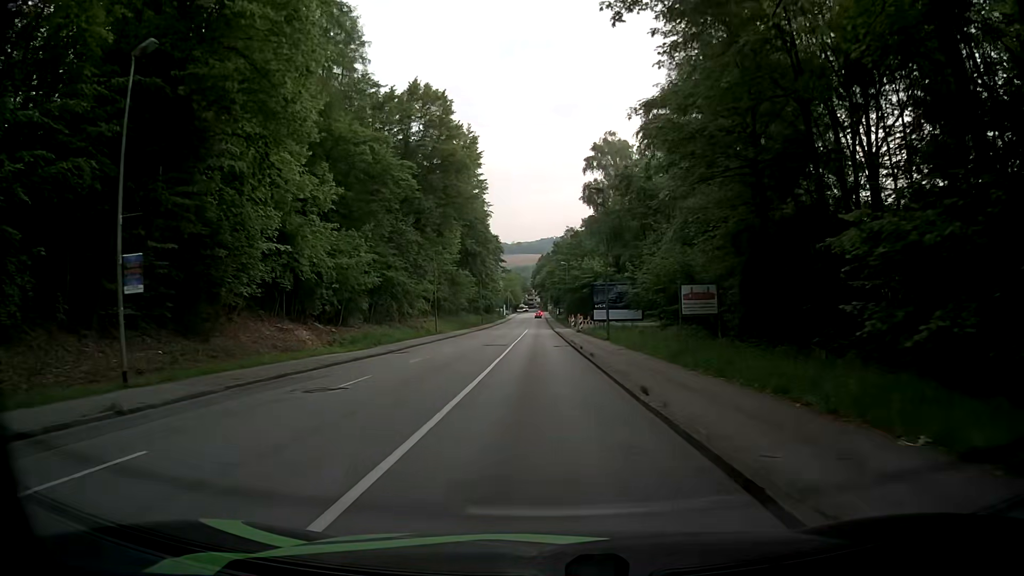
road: tertiary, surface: asphalt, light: Day
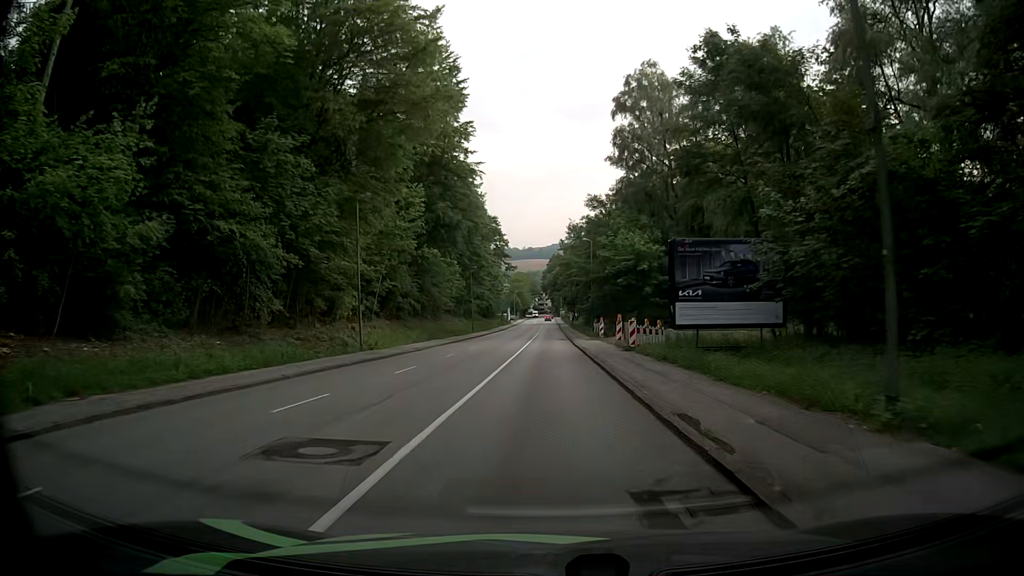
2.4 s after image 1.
(-0.6, +29.2) m; -1°
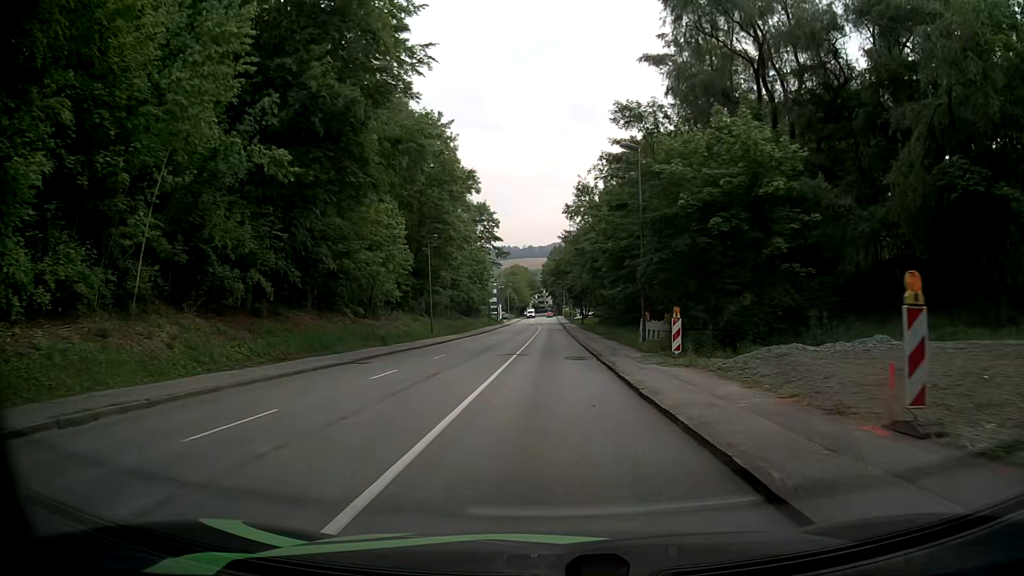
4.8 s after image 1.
(-0.1, +30.2) m; -1°
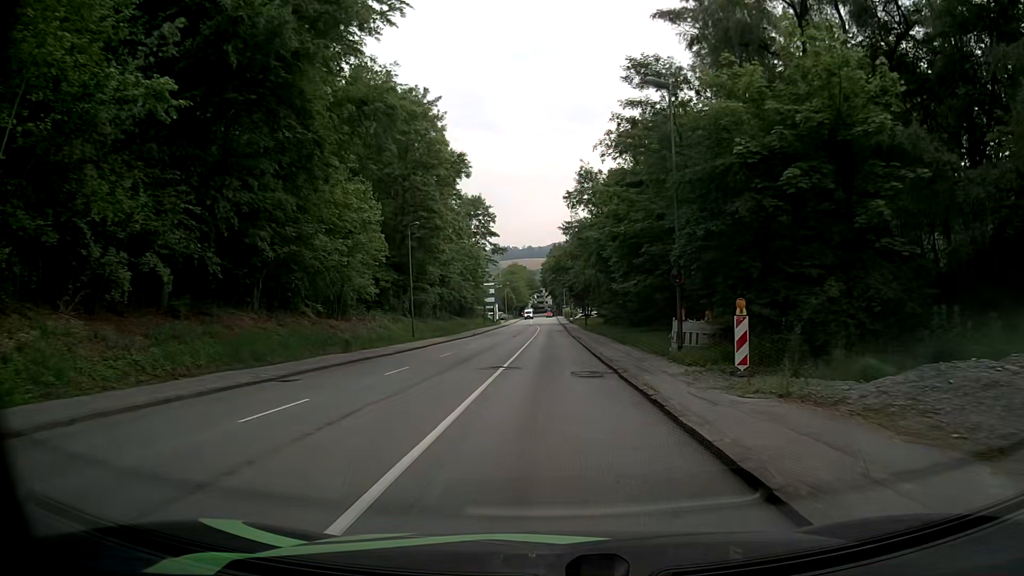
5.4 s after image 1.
(+0.1, +7.4) m; +1°
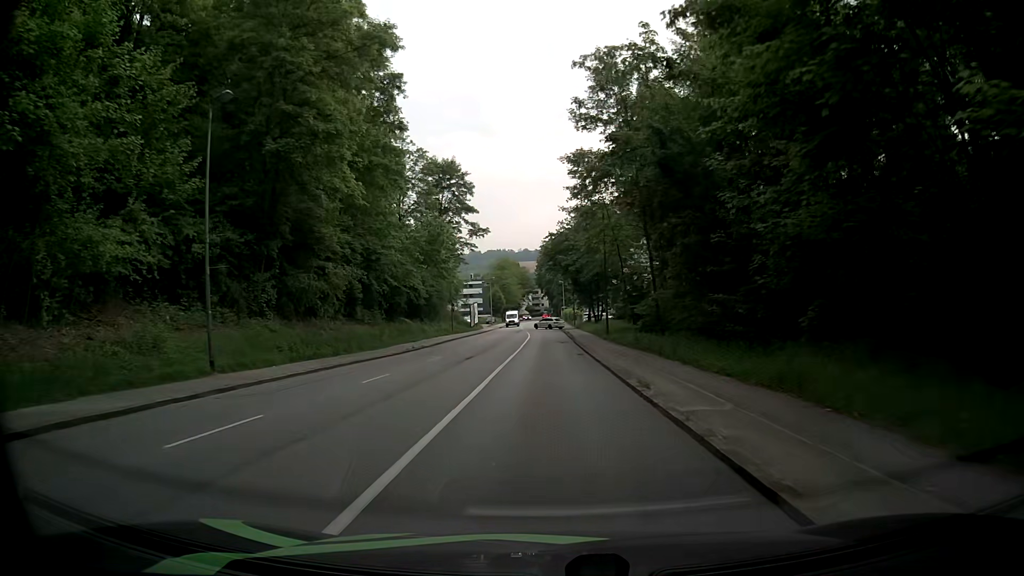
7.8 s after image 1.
(0.0, +28.9) m; +1°
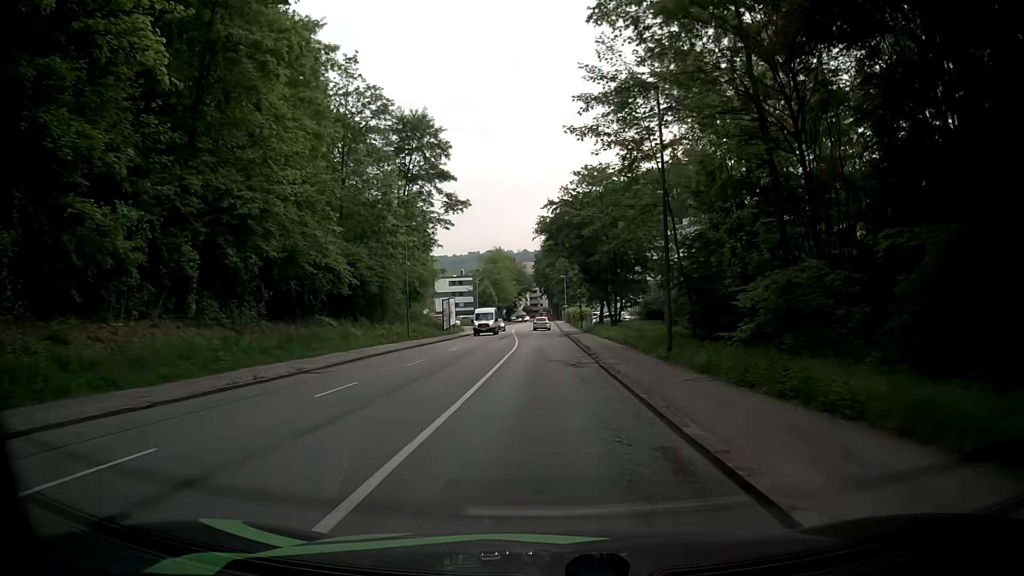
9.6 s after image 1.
(-0.2, +21.2) m; 0°
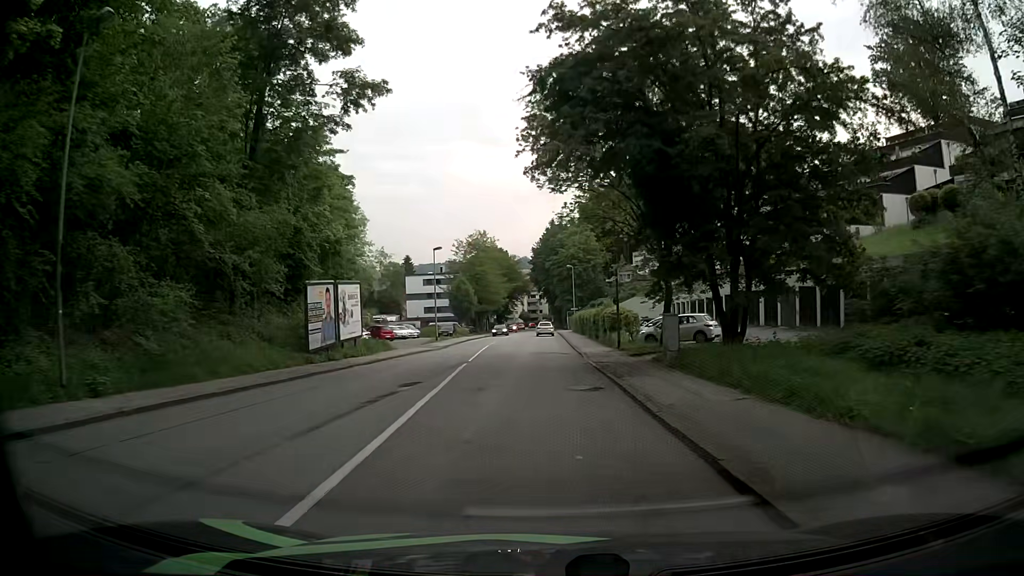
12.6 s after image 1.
(-0.2, +36.0) m; 0°
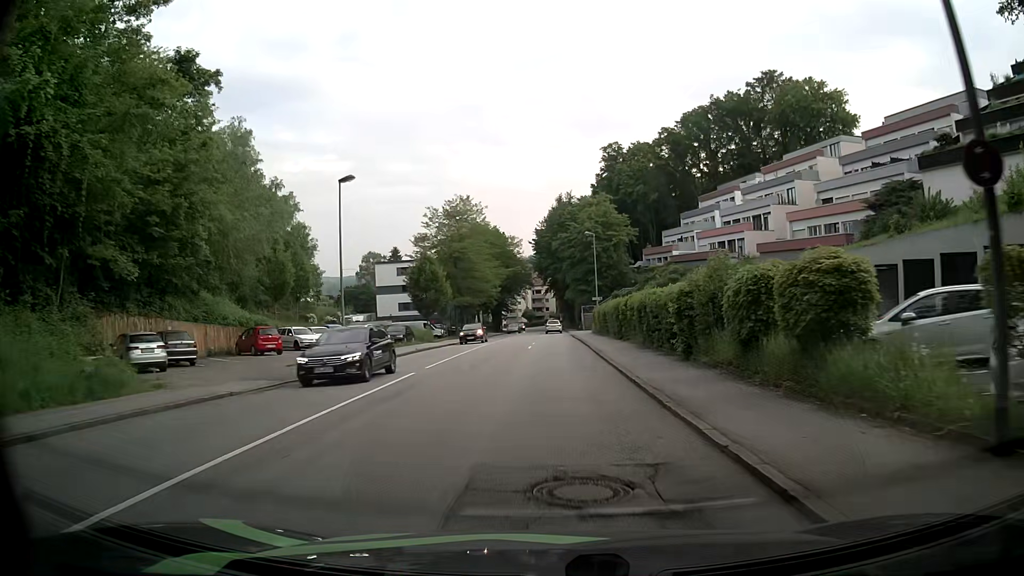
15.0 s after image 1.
(-0.2, +28.7) m; -1°
(0, +10) (0, +20) (0, +30) (0, +40) (0, +50) (0, +60) (0, +70) (0, +80) (0, +90) (+1, +100) m
